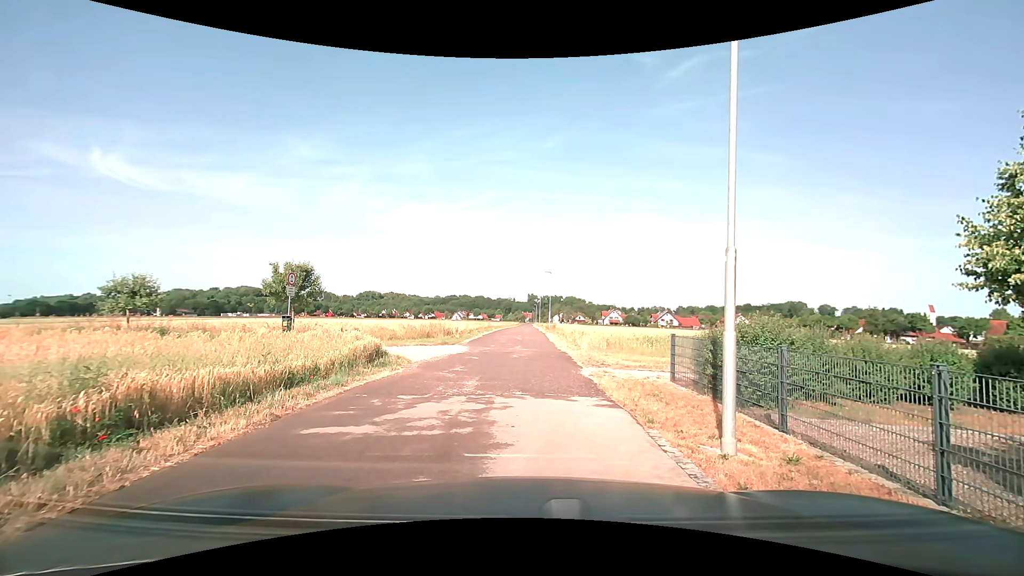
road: residential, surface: asphalt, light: Day
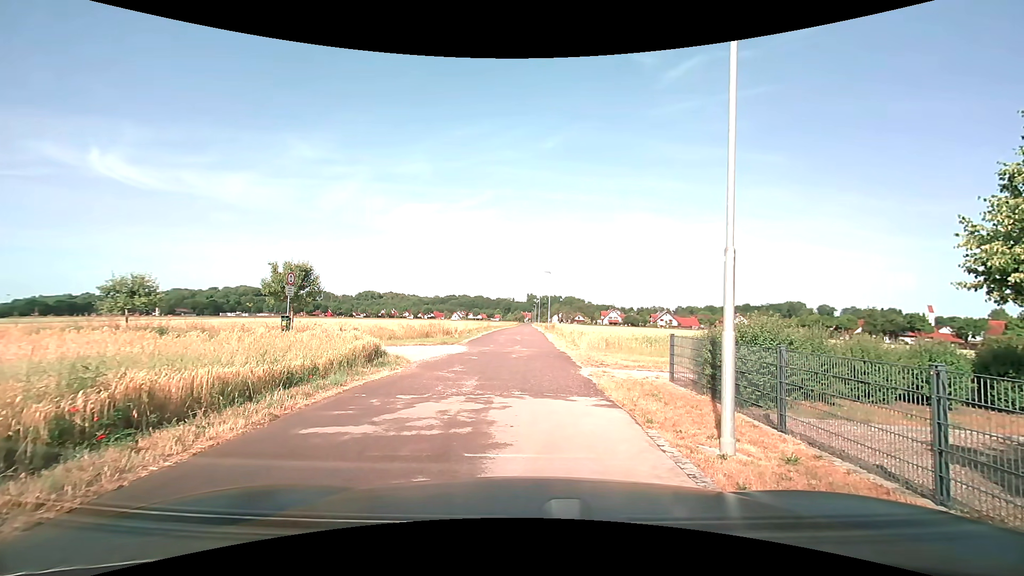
(0.0, 0.0) m; 0°
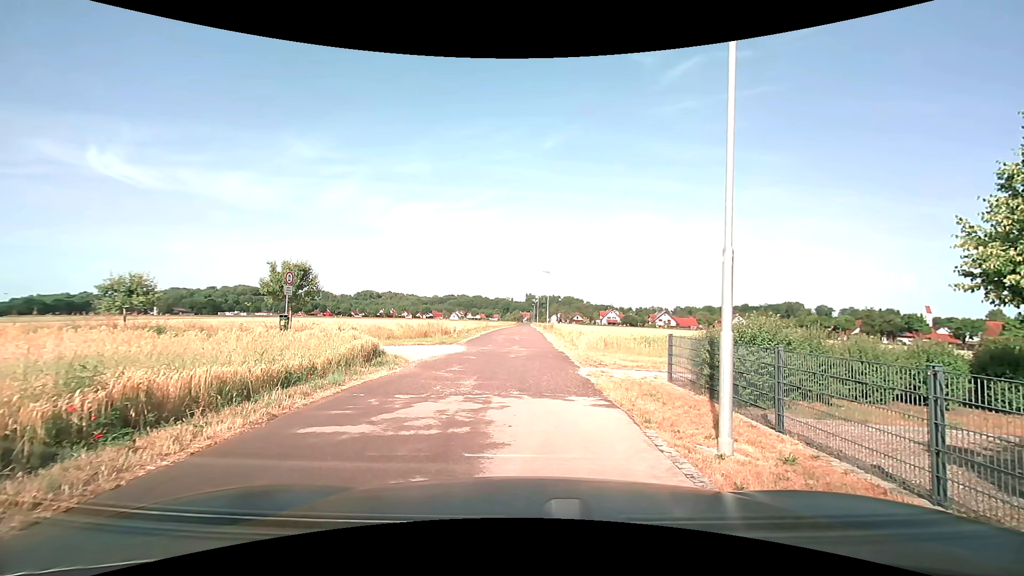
(0.0, 0.0) m; 0°
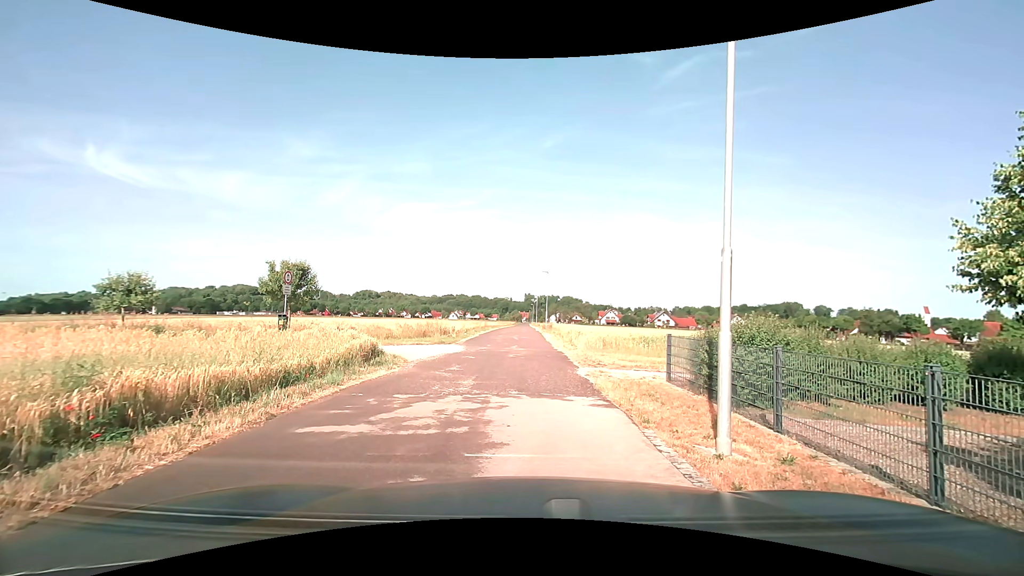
(0.0, 0.0) m; 0°
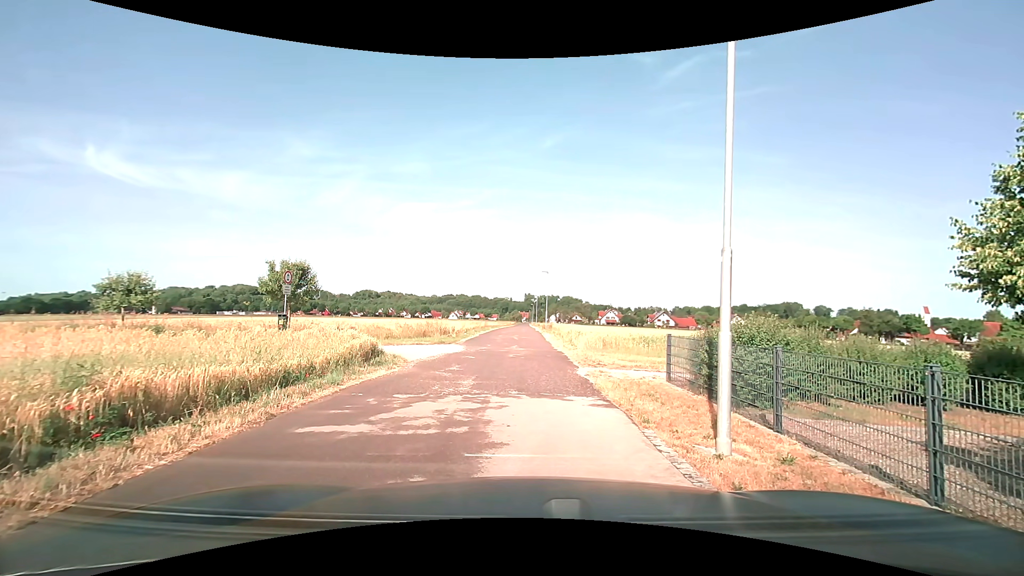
(0.0, 0.0) m; 0°
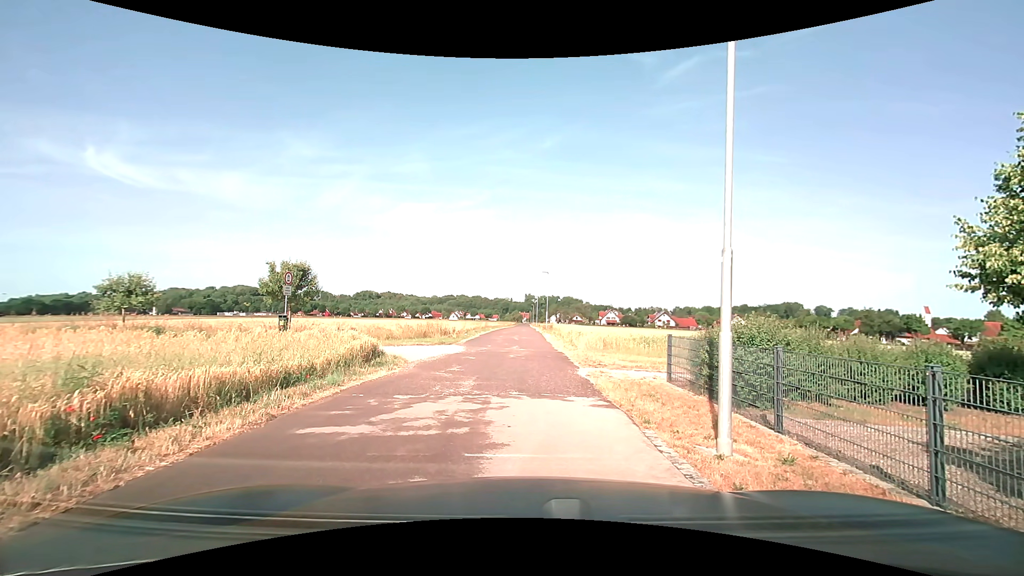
(0.0, 0.0) m; 0°
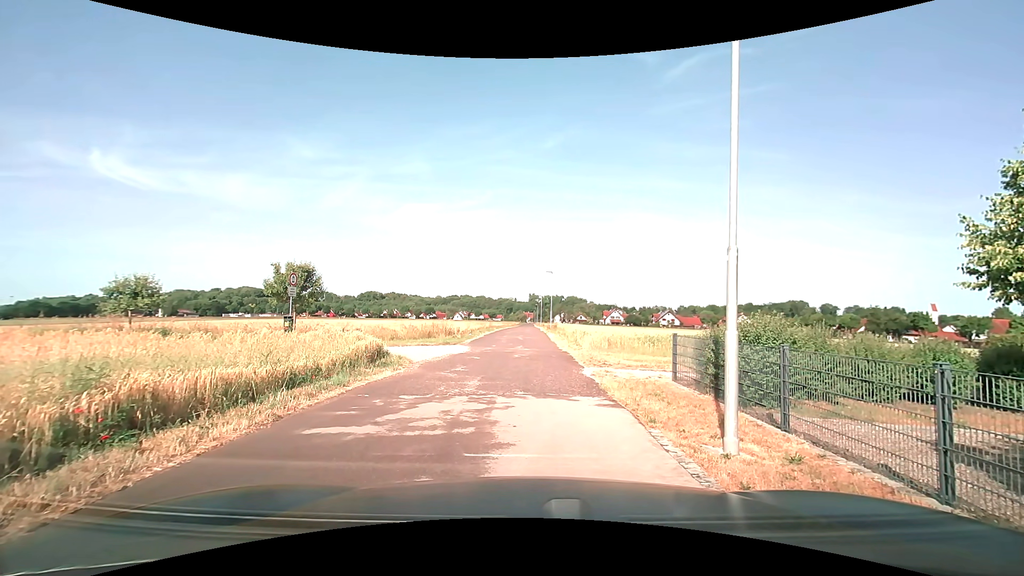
(0.0, 0.0) m; 0°
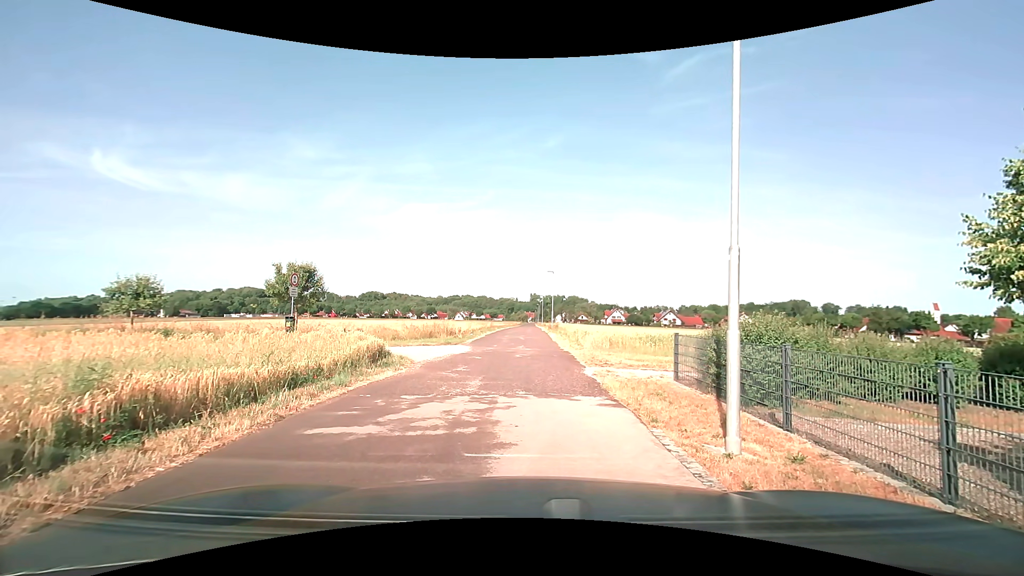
(0.0, 0.0) m; 0°
(0, +10) (0, +20) (0, +30) (0, +40) (0, +50) (0, +60) (+1, +70) (+1, +80) (+1, +90) (+1, +100) m
